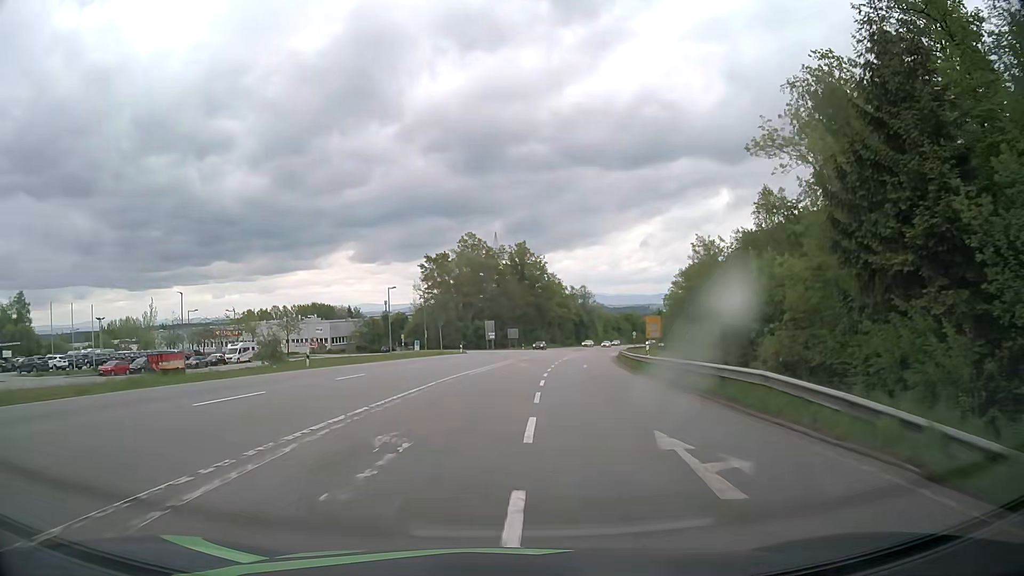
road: secondary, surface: asphalt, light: Day
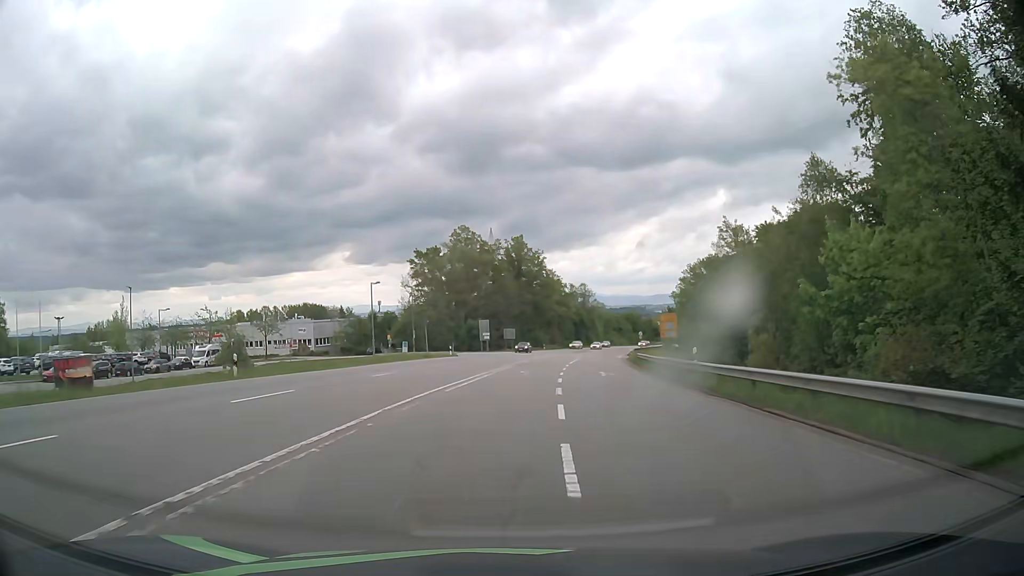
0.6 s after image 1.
(0.0, +9.1) m; 0°
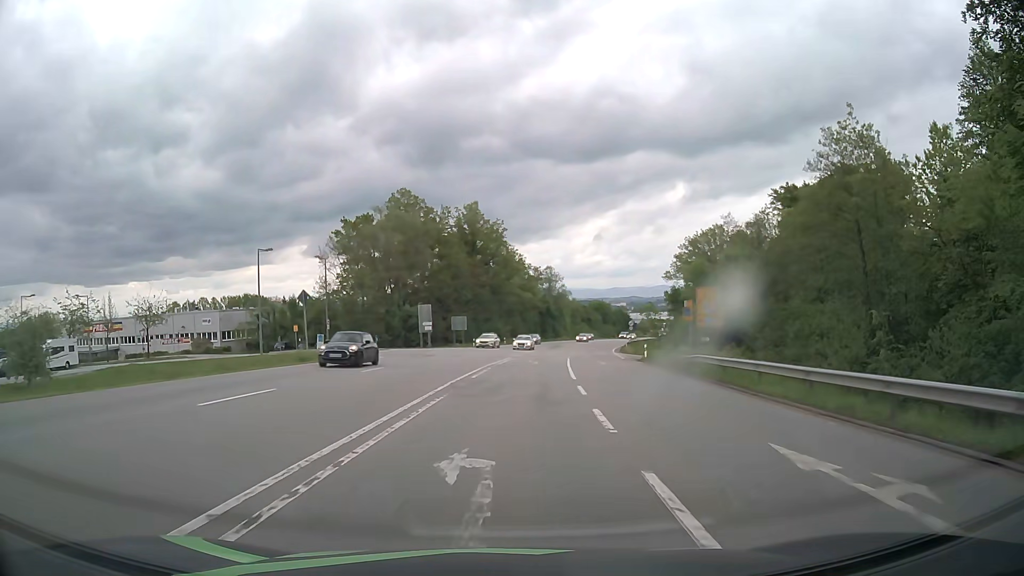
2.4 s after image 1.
(+0.7, +25.7) m; +4°
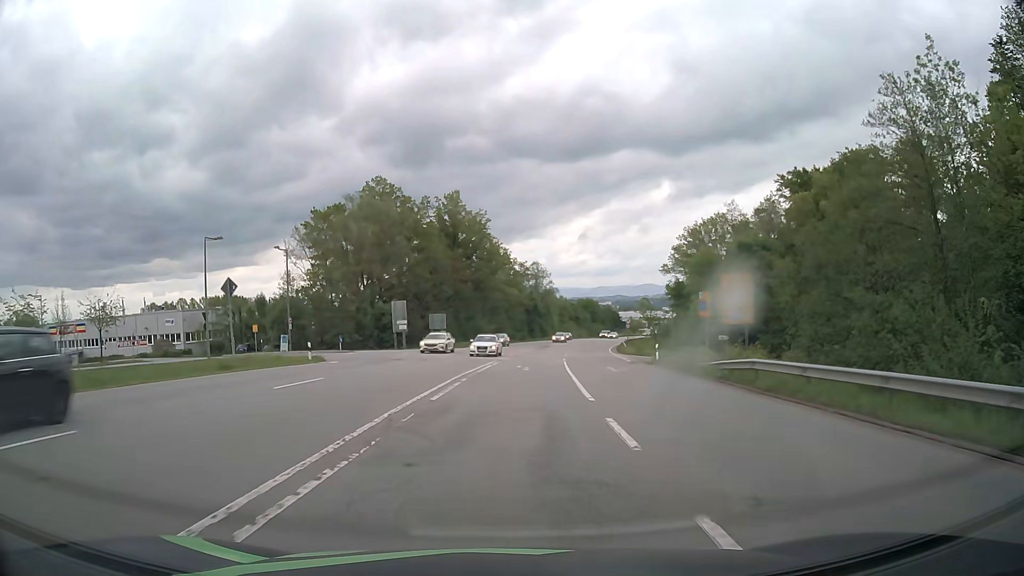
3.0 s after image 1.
(+0.1, +7.7) m; +1°
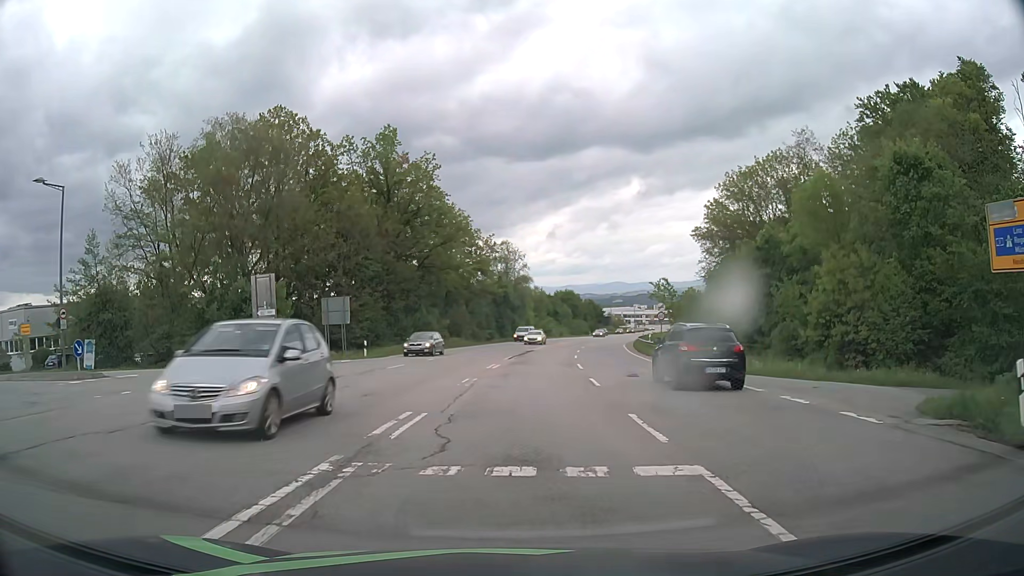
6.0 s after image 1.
(+0.9, +29.8) m; +2°
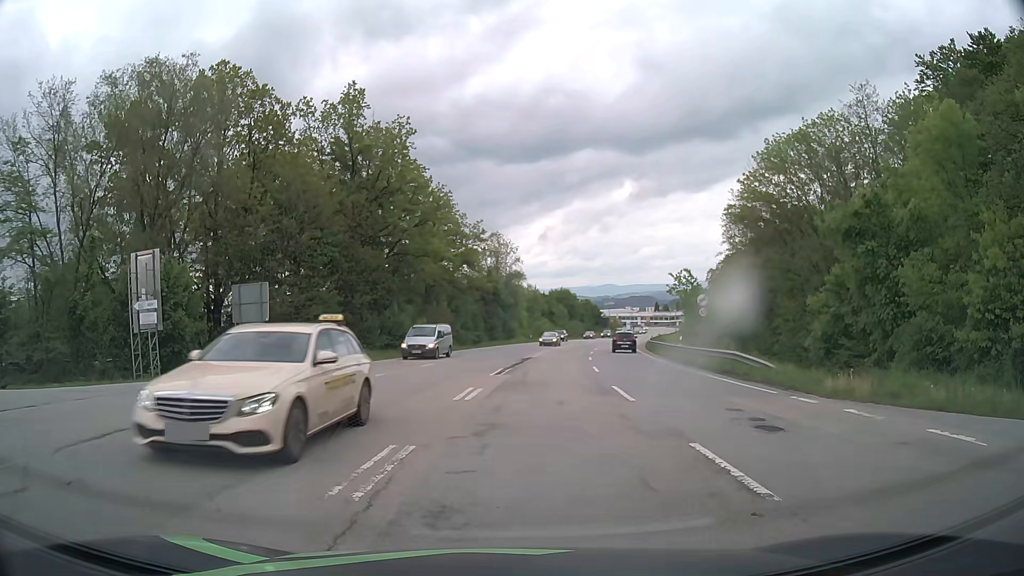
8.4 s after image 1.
(+0.2, +11.5) m; +1°
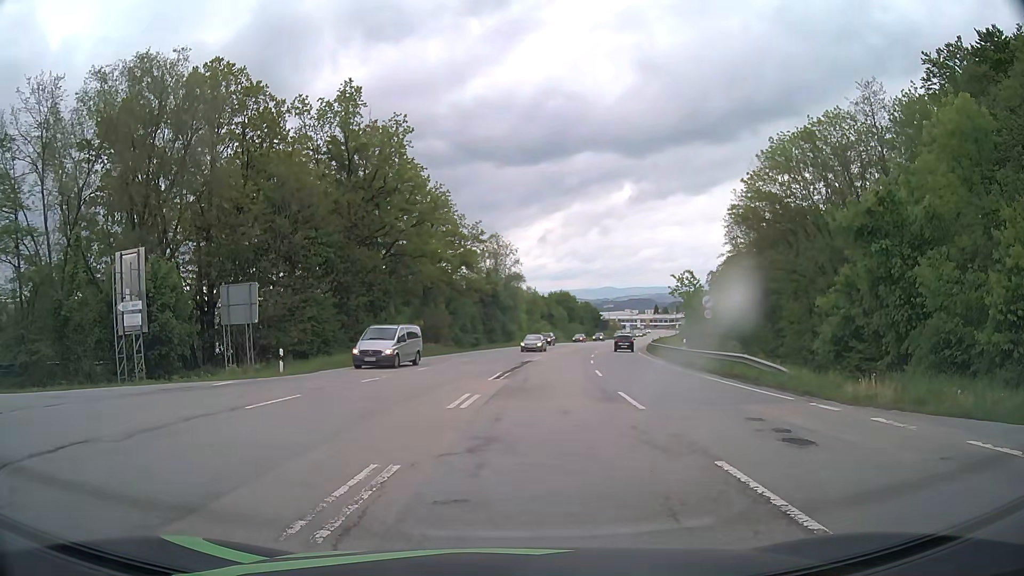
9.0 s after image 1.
(0.0, +1.0) m; -1°
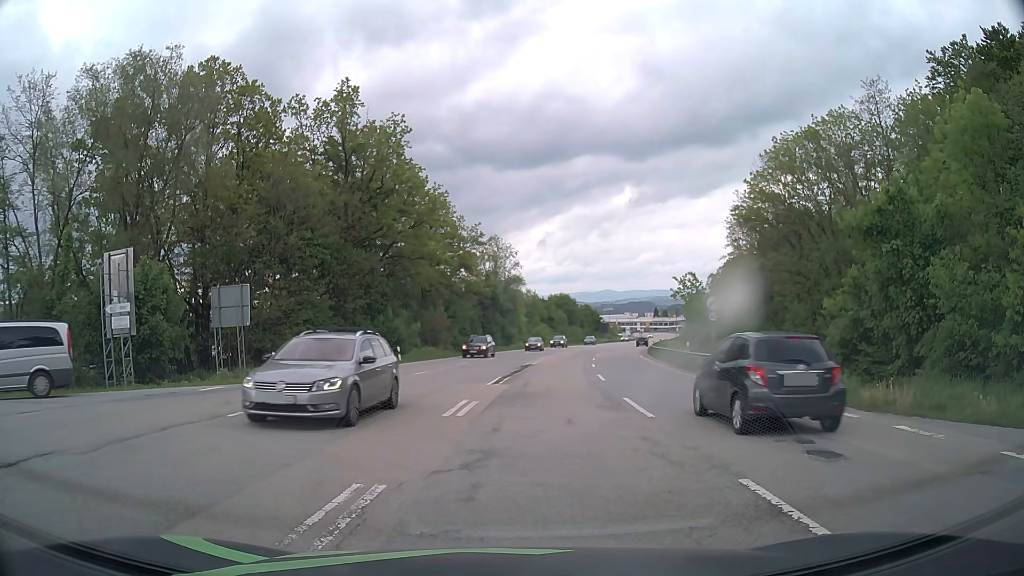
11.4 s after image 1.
(0.0, +0.8) m; 0°
(-4, +9) (-13, +11) (-23, +12) (-33, +13) (-43, +14) (-53, +16) (-63, +17) (-73, +19) (-82, +21) (-92, +24) m
